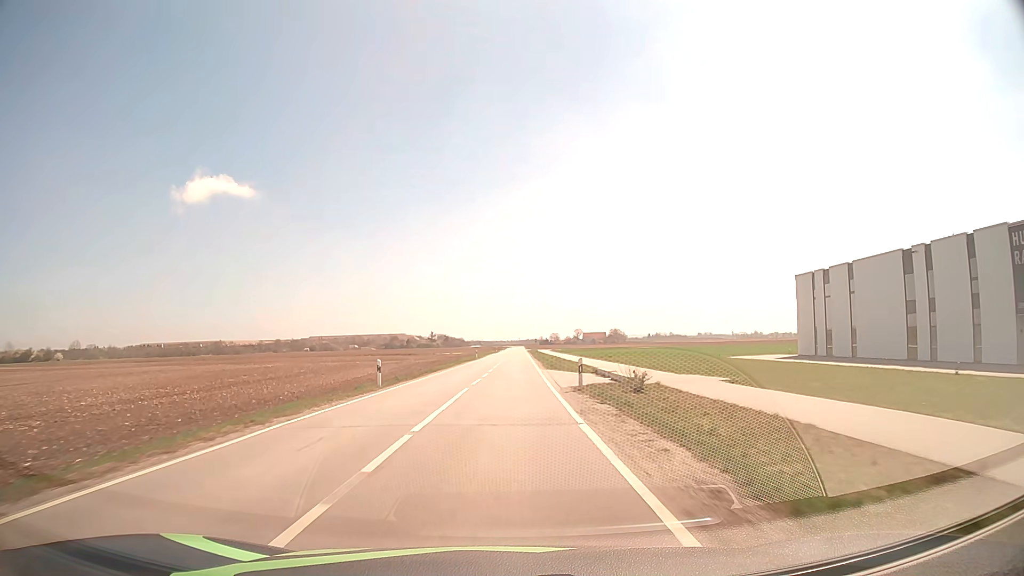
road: tertiary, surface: asphalt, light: Day
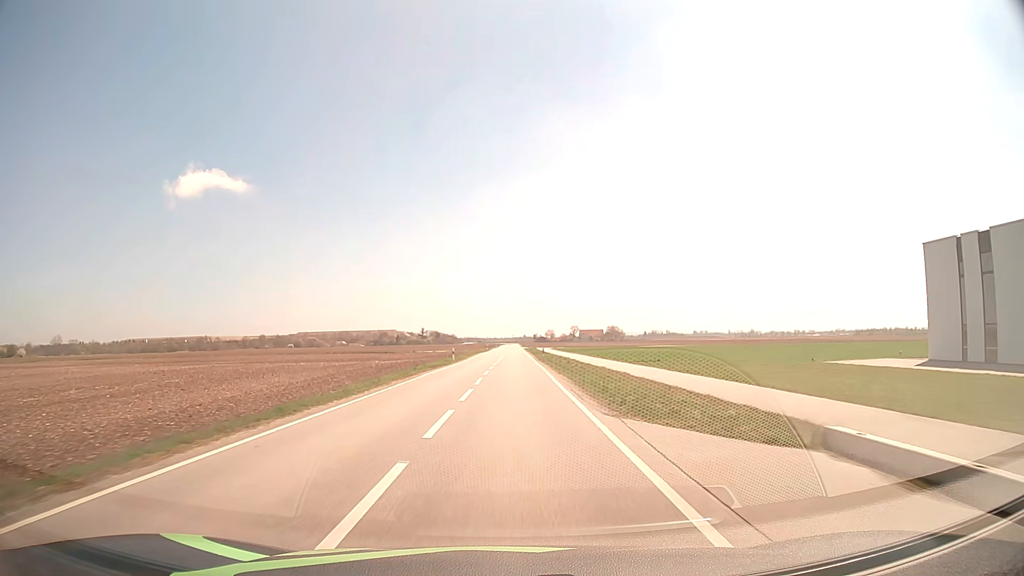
(+0.1, +26.1) m; +1°
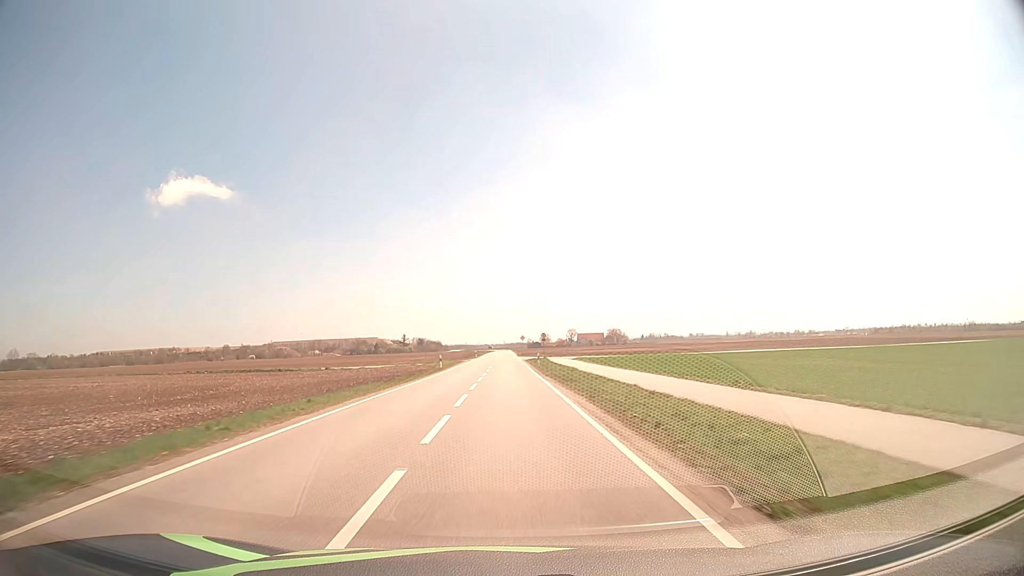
(+0.7, +66.5) m; +1°
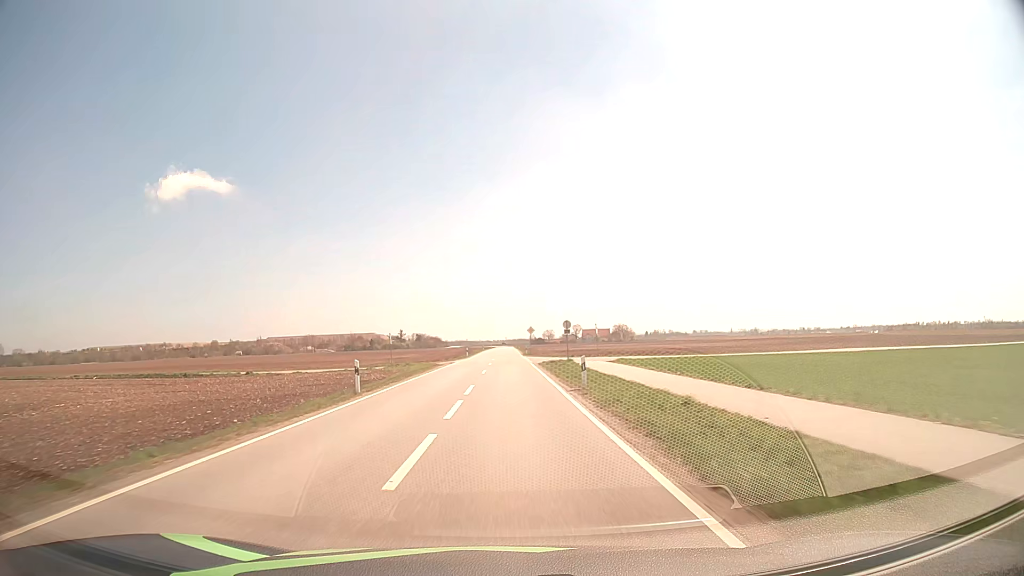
(-0.1, +27.2) m; 0°
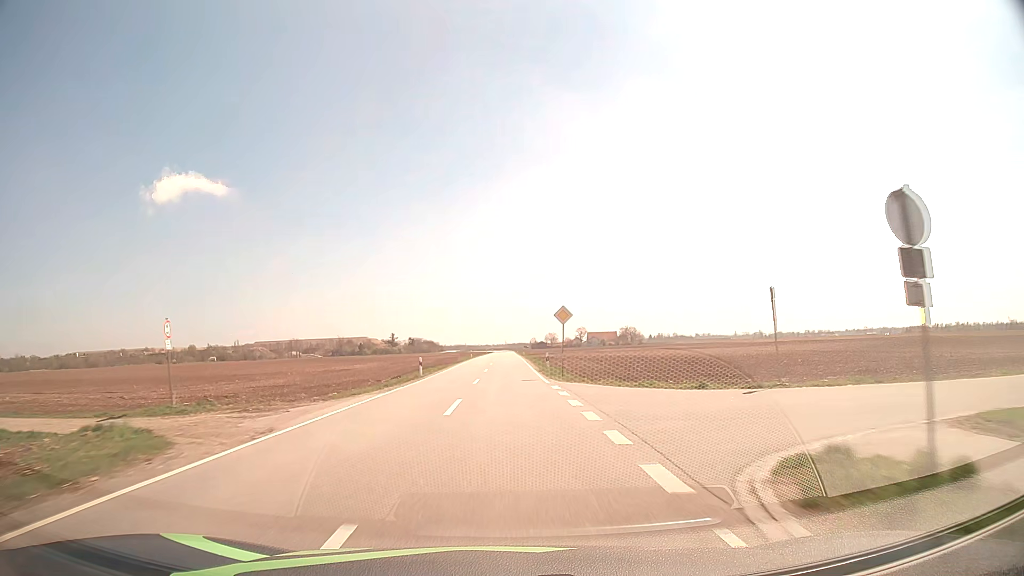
(0.0, +41.3) m; 0°
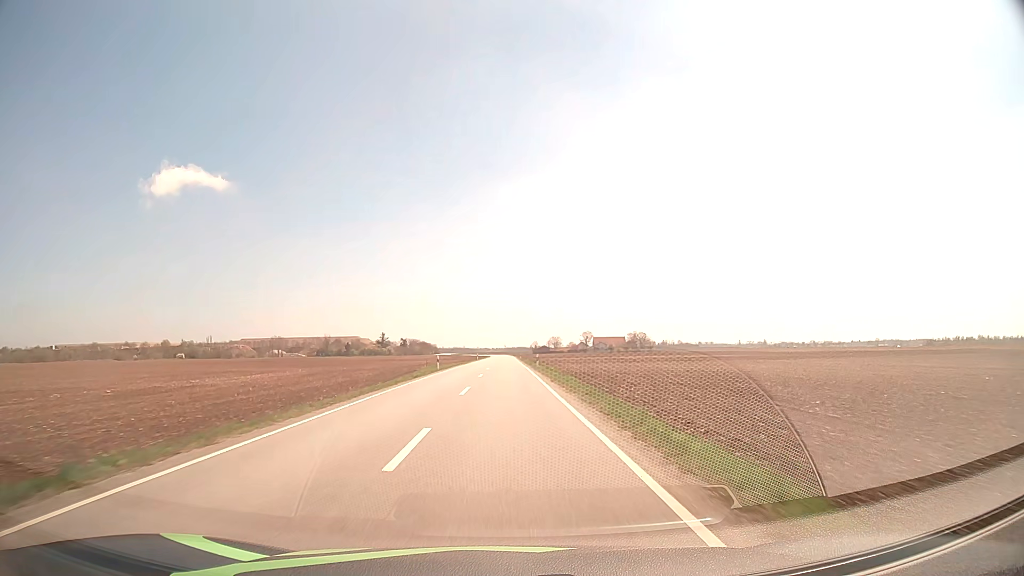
(0.0, +41.9) m; 0°
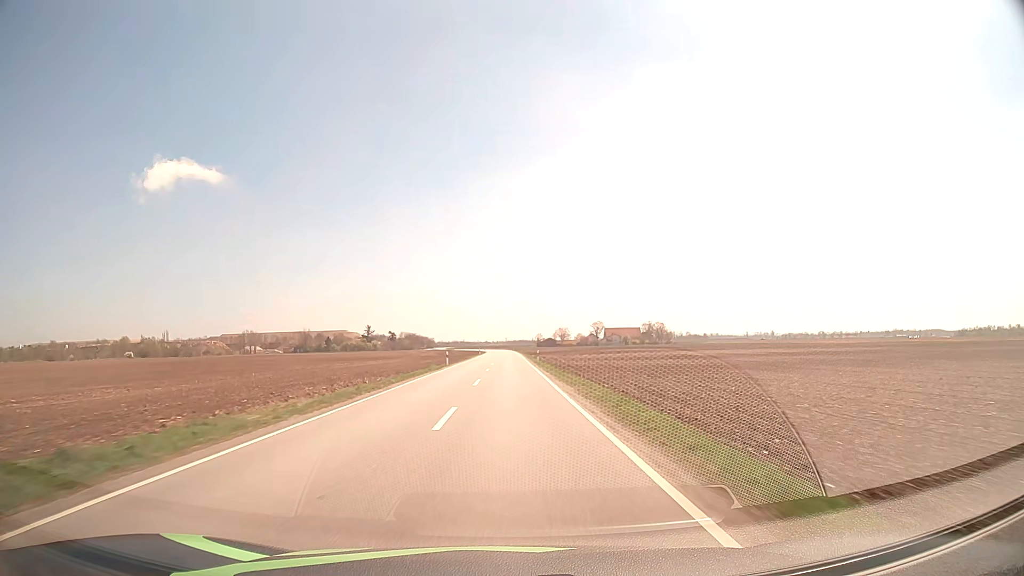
(-0.1, +56.7) m; 0°
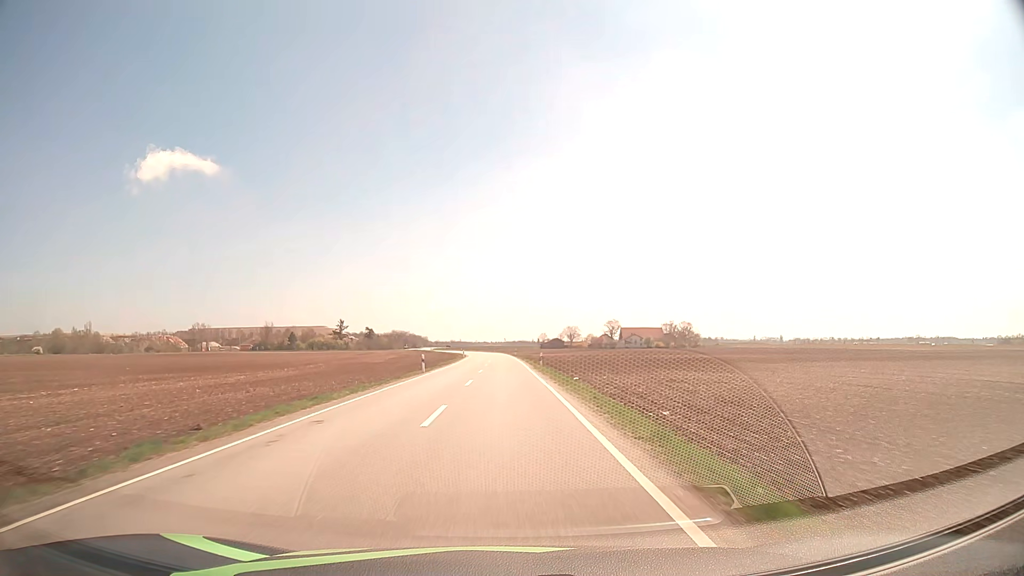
(+0.2, +71.7) m; 0°
(0, +10) (0, +20) (0, +30) (0, +40) (-1, +50) (-1, +60) (-1, +70) (-1, +80) (-1, +90) (-2, +100) m
